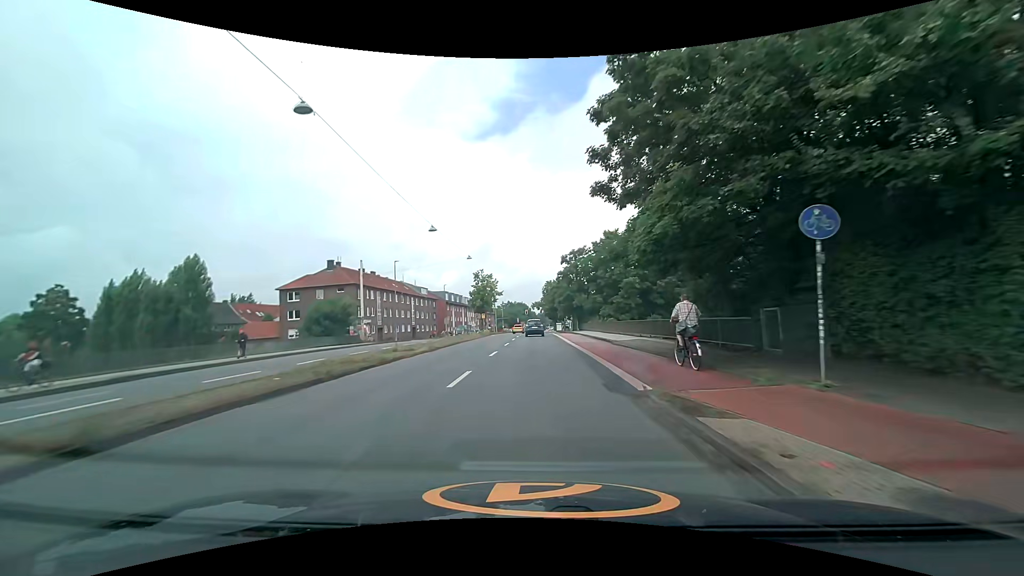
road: primary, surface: asphalt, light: Day
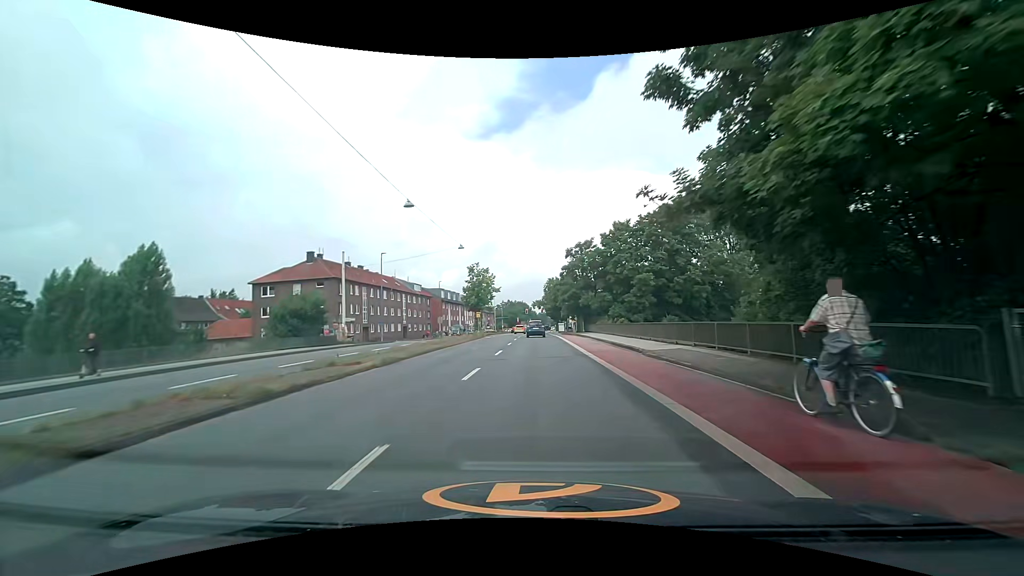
(0.0, +7.4) m; 0°
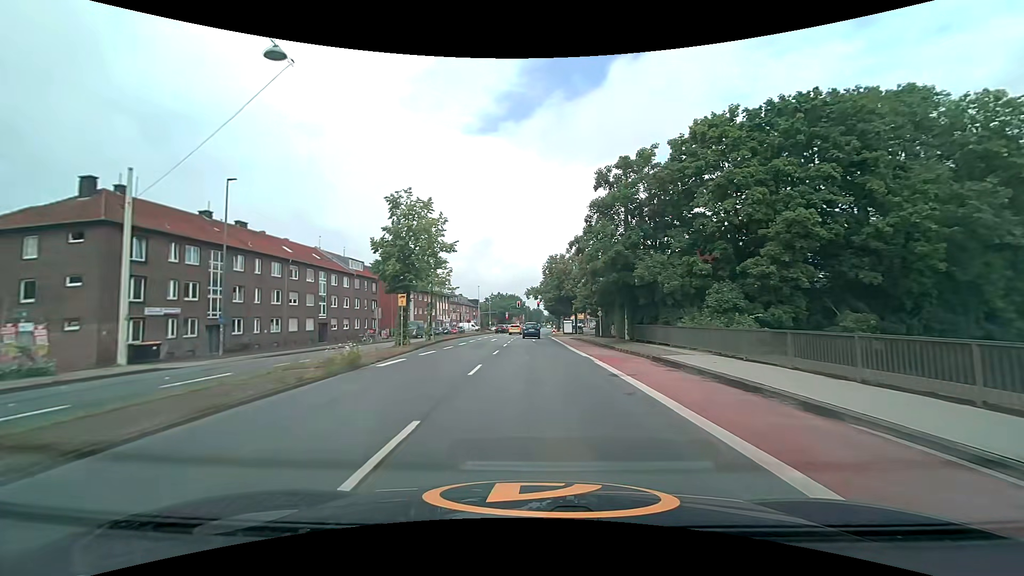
(+0.3, +34.6) m; +1°
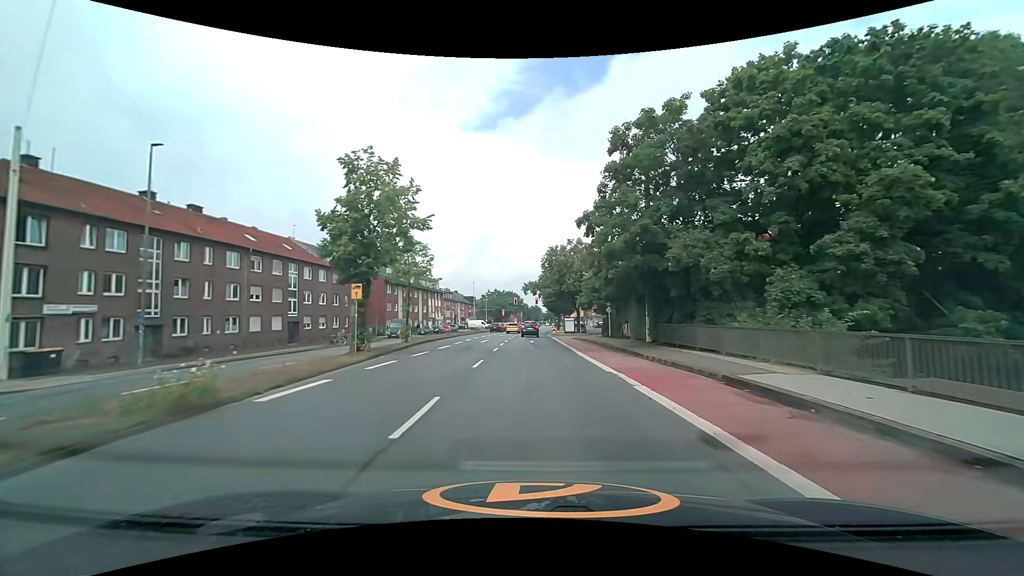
(0.0, +6.8) m; 0°
(0, +10) (0, +20) (0, +30) (0, +40) (0, +50) (0, +60) (0, +70) (+1, +80) (+1, +90) (+2, +100) m
